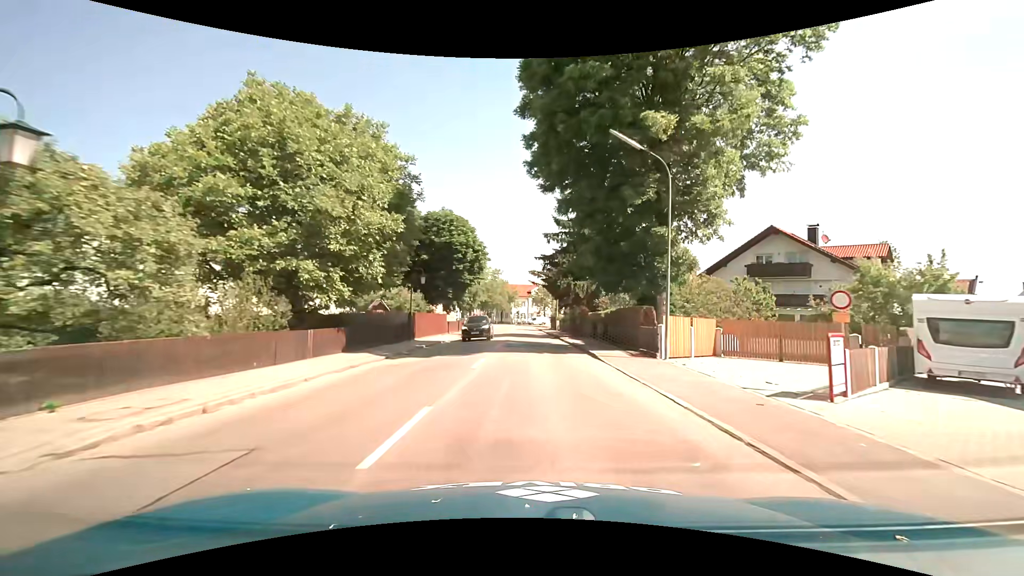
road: tertiary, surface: asphalt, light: Day
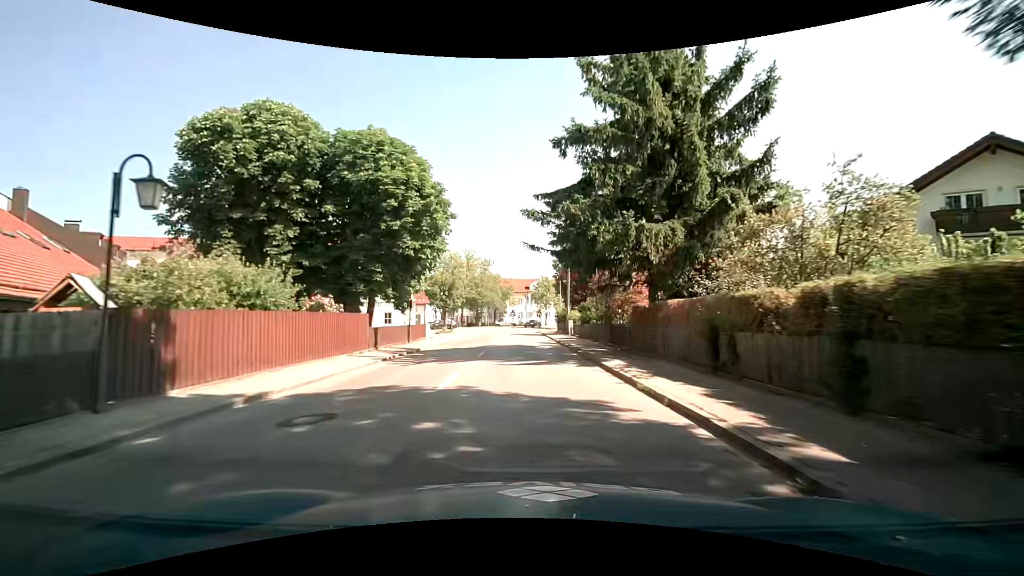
(+0.1, +22.0) m; 0°
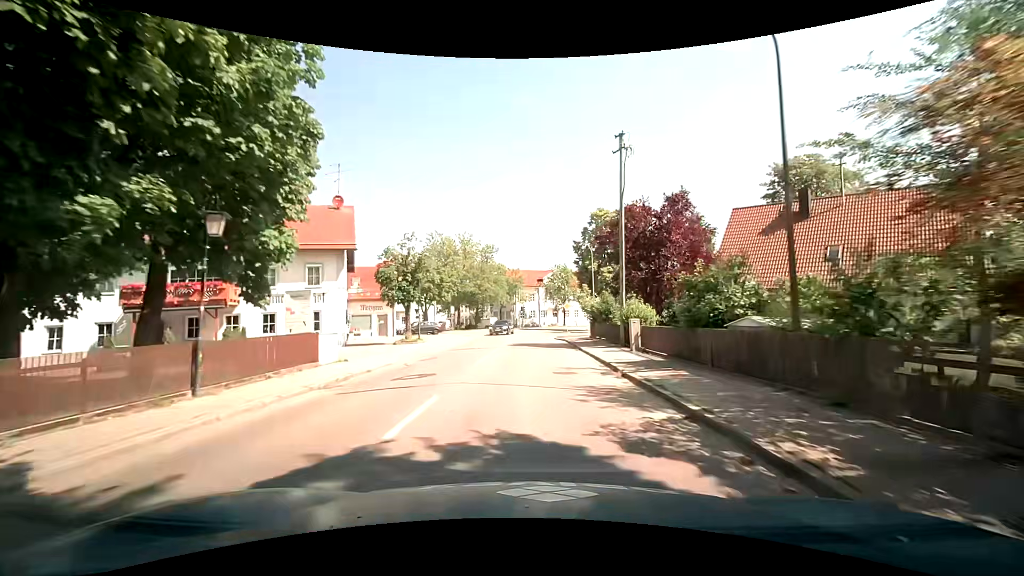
(0.0, +22.0) m; -1°
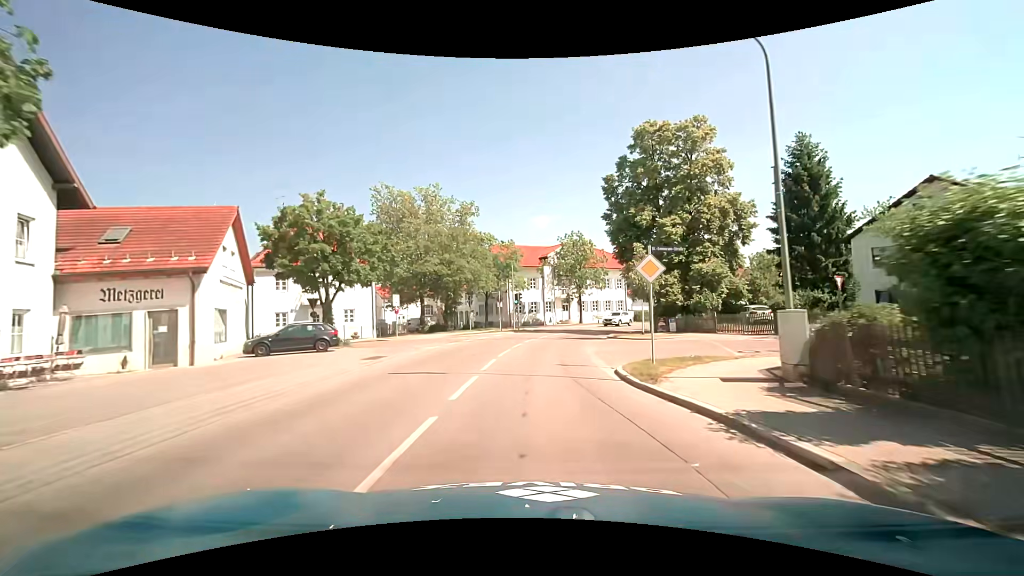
(-0.3, +29.1) m; 0°
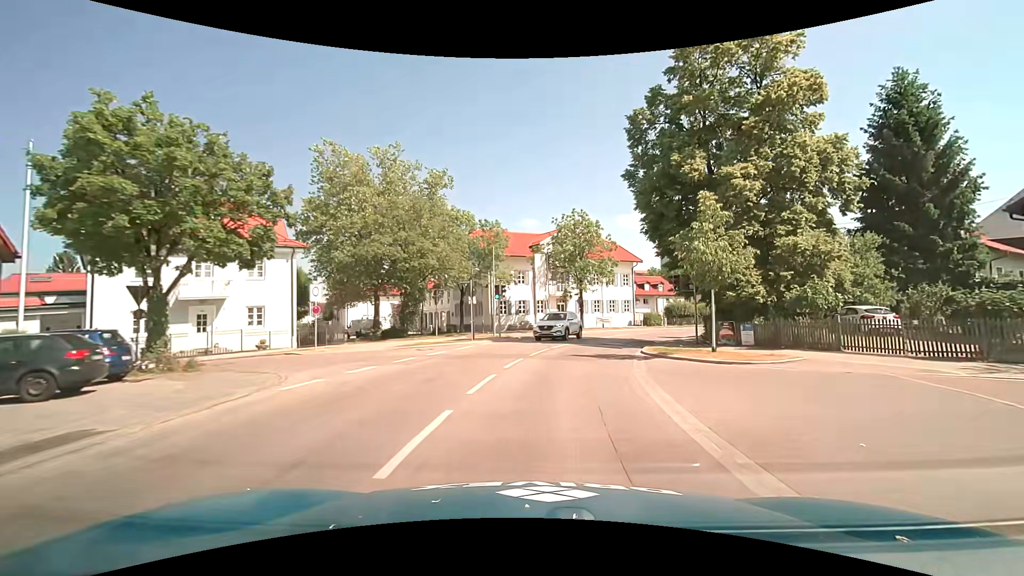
(0.0, +13.1) m; +1°
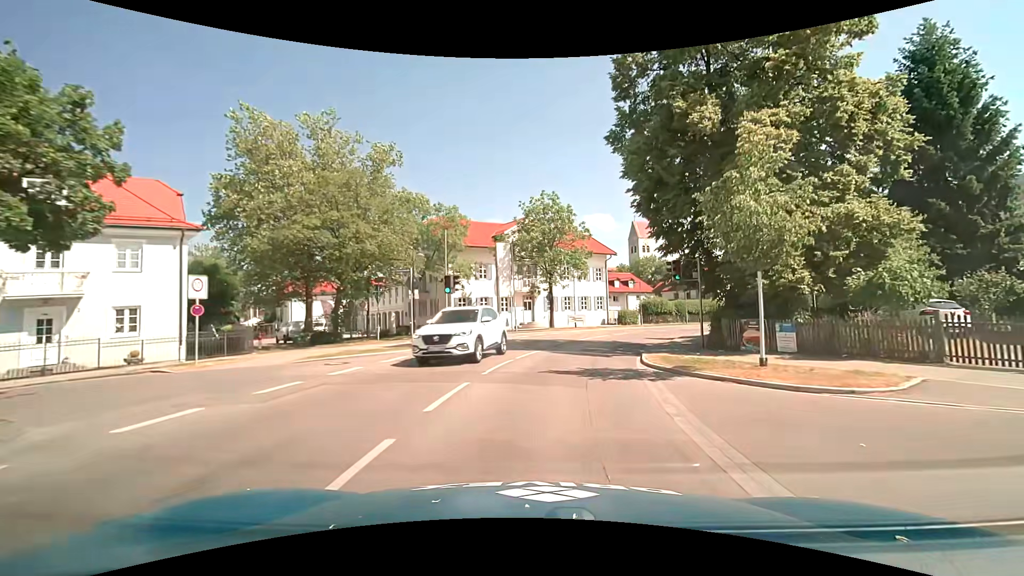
(+0.2, +6.3) m; +4°
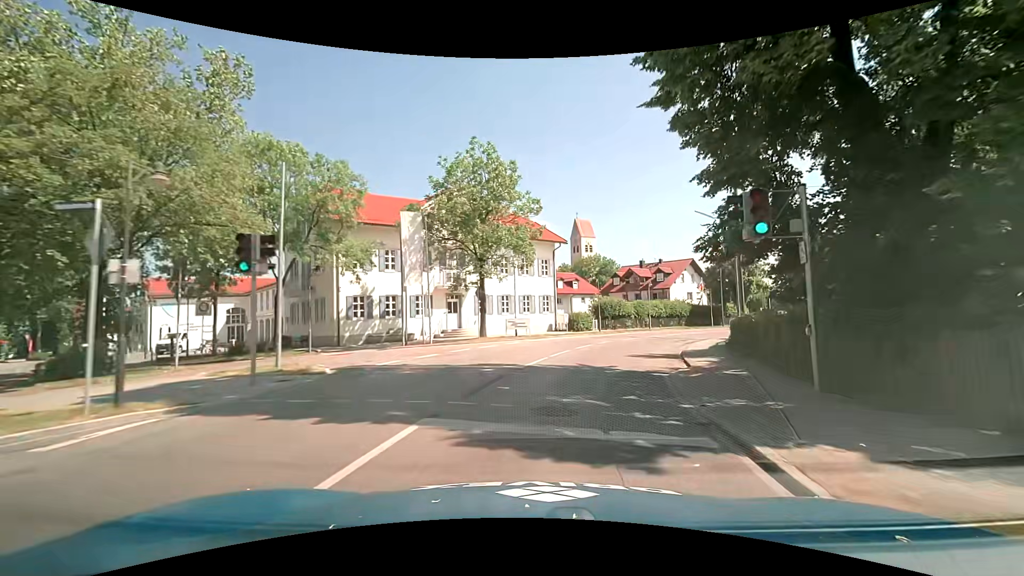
(+0.7, +12.3) m; +6°
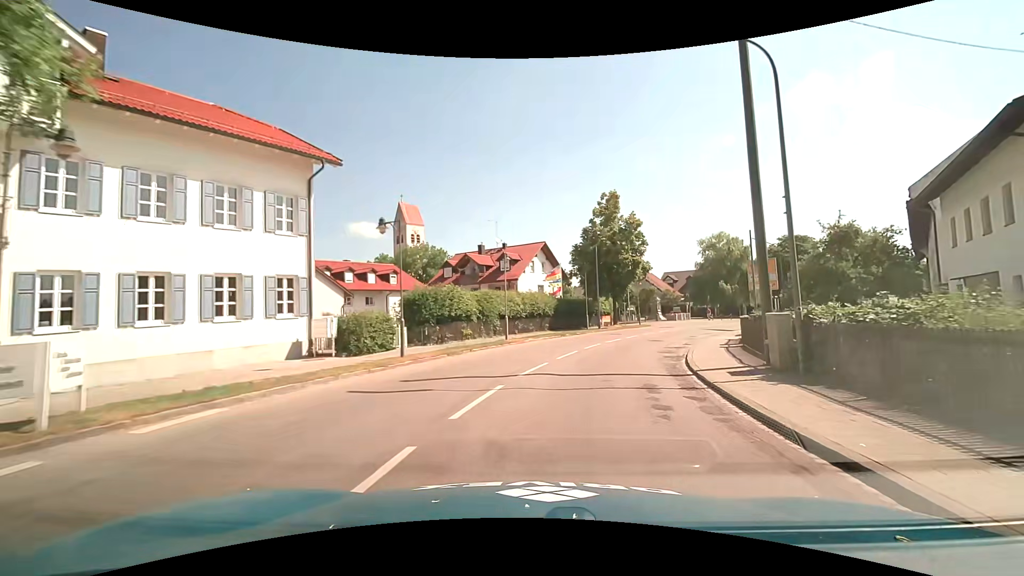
(+3.9, +22.9) m; +20°
(+1, +10) (+3, +20) (+6, +29) (+11, +38) (+16, +46) (+22, +55) (+28, +62) (+35, +70) (+42, +77) (+50, +84) m
